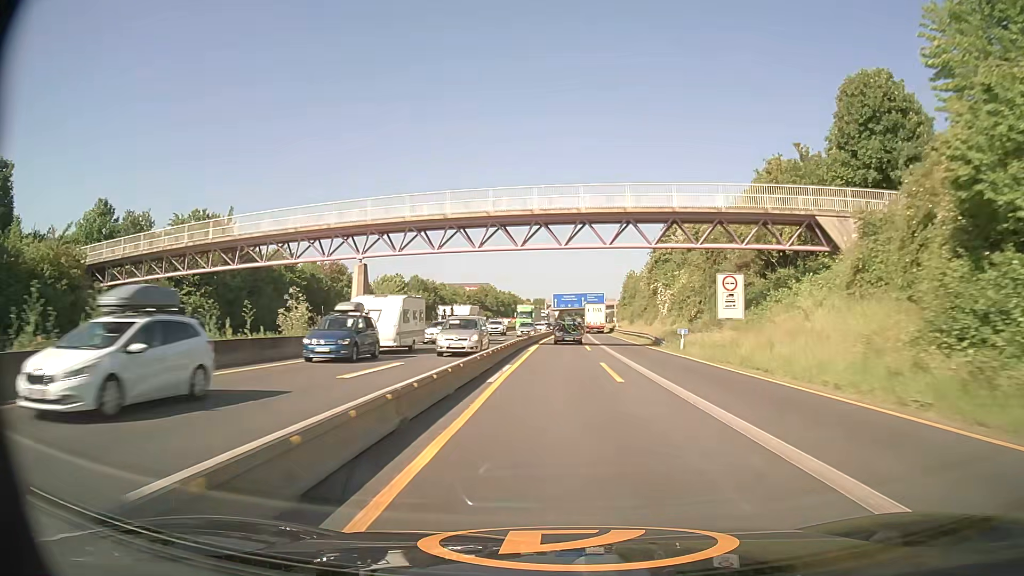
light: Day
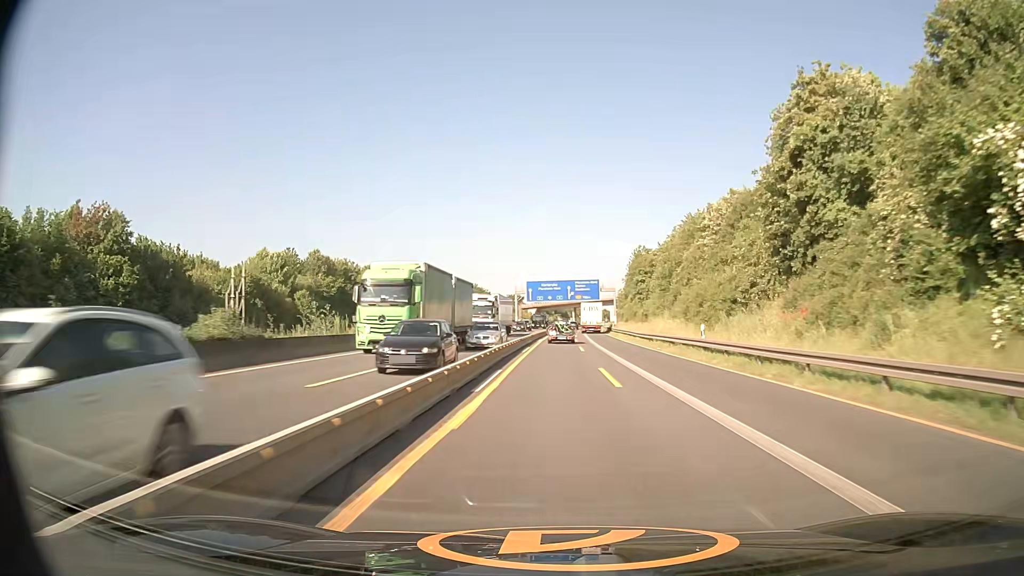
(+0.9, +56.1) m; +2°
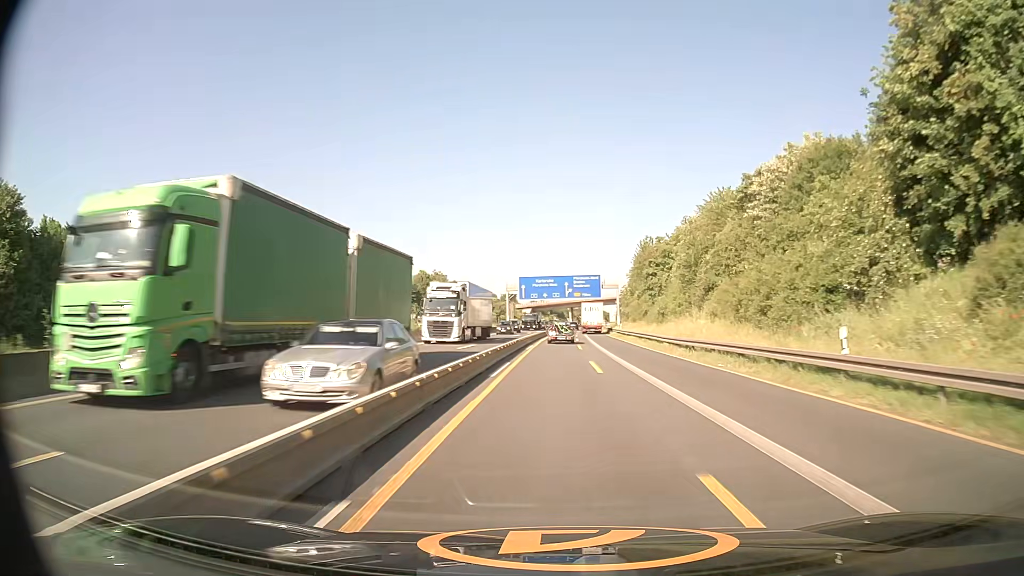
(0.0, +14.2) m; 0°
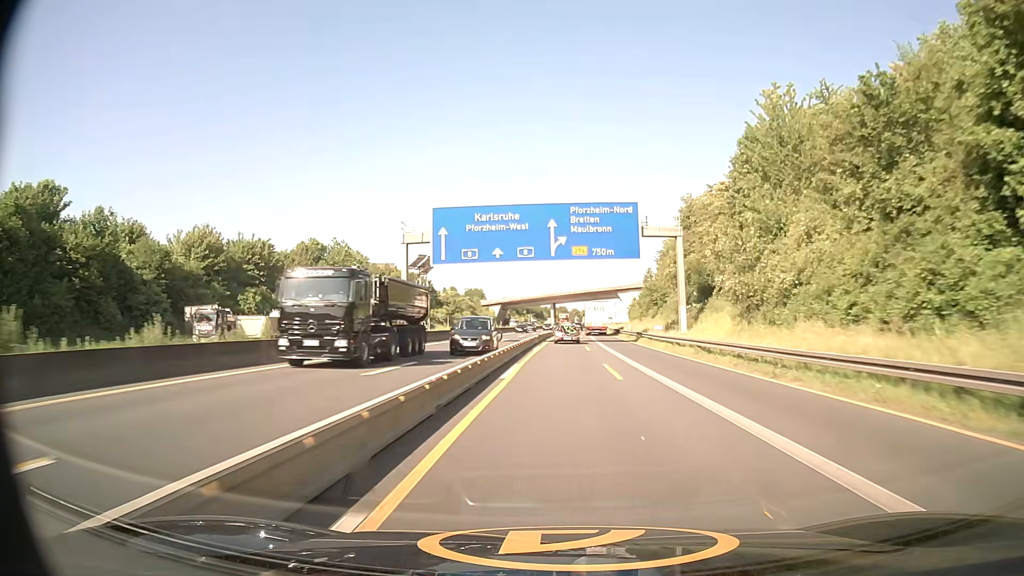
(+1.1, +72.4) m; +2°
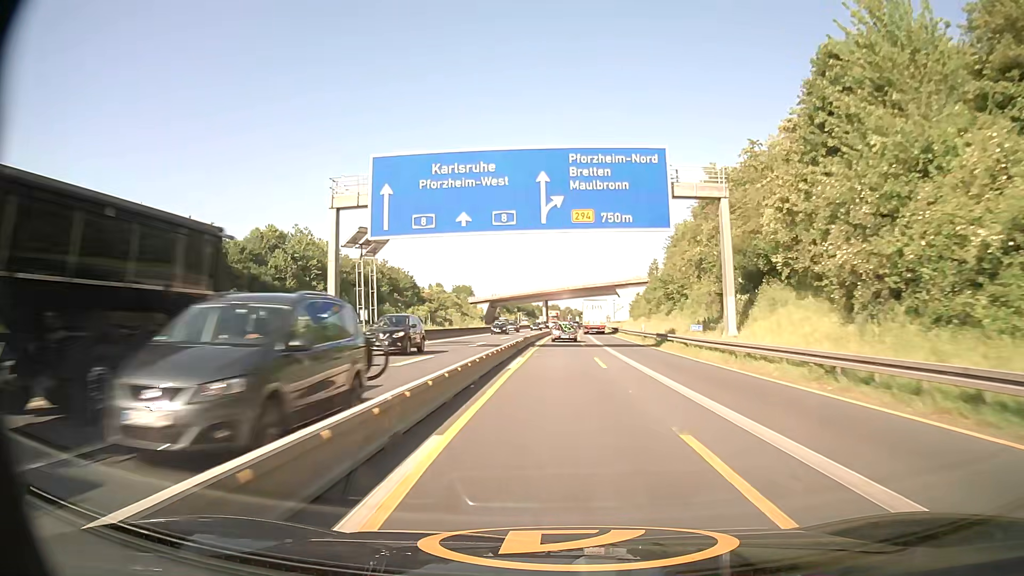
(+0.1, +14.7) m; +1°
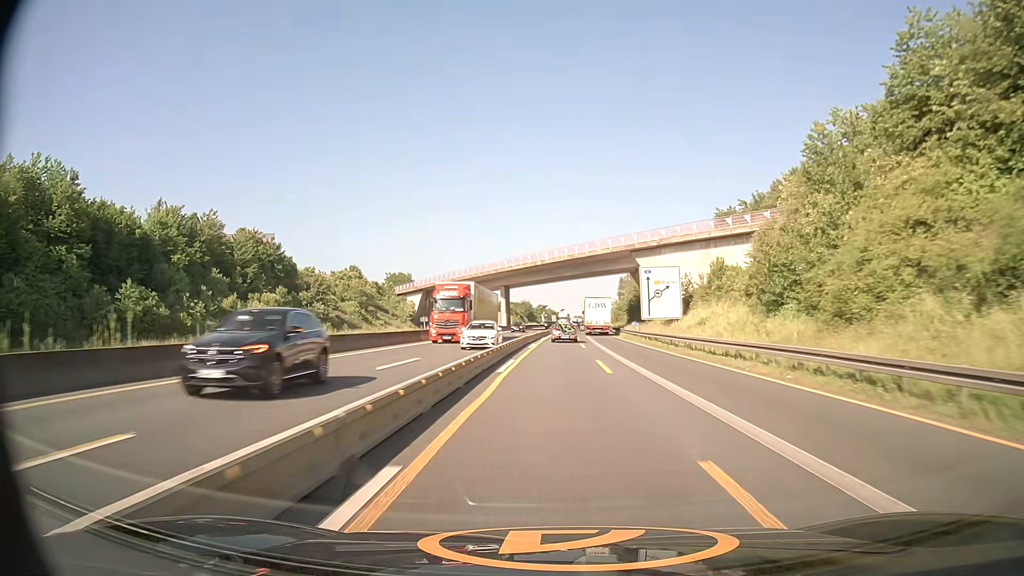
(+1.5, +73.7) m; +2°
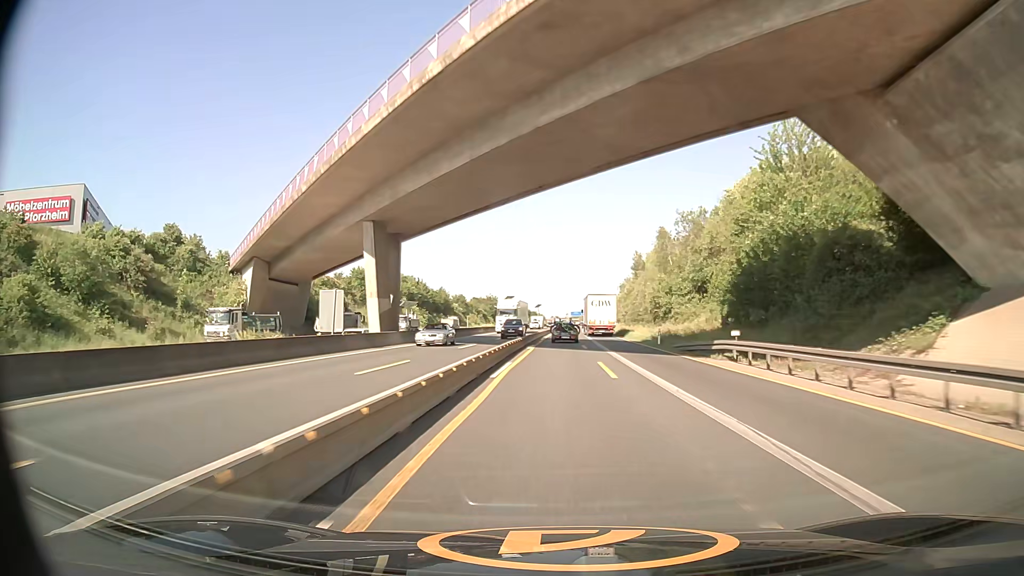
(+1.3, +73.7) m; +2°
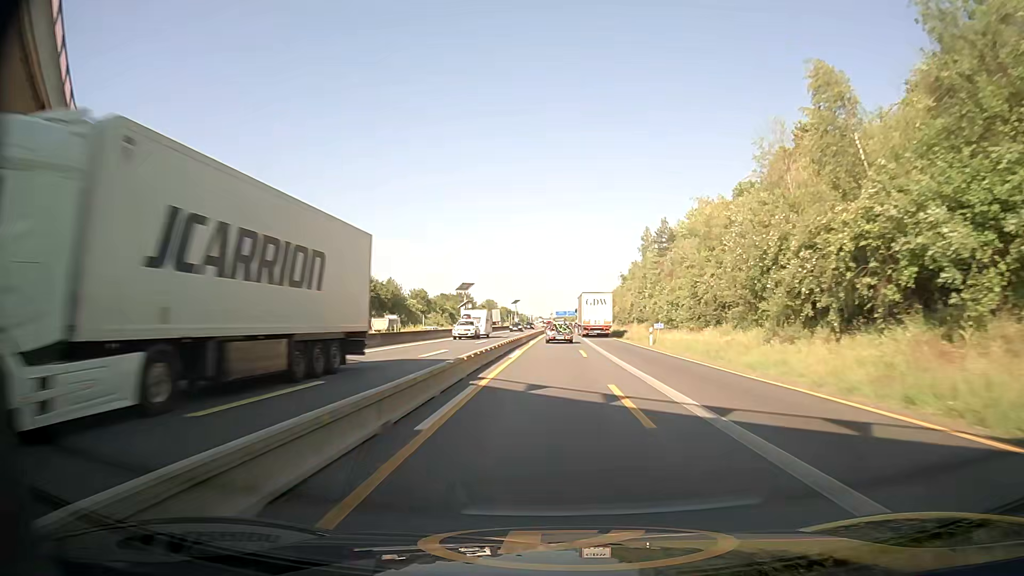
(+0.4, +44.0) m; +2°
(0, +10) (0, +20) (0, +30) (0, +40) (0, +50) (0, +60) (0, +70) (0, +80) (0, +90) (+1, +100) m
